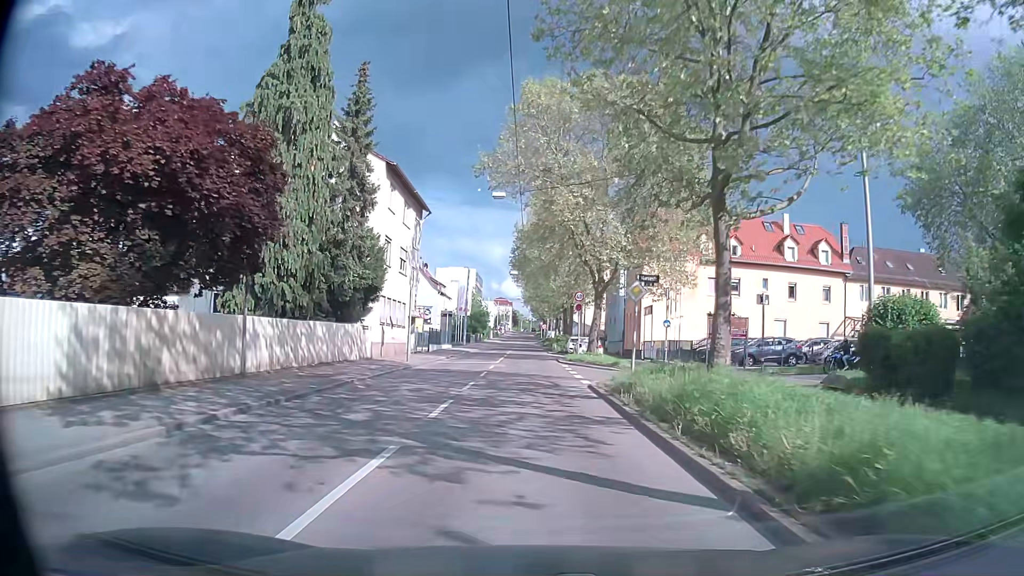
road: secondary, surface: asphalt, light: Day
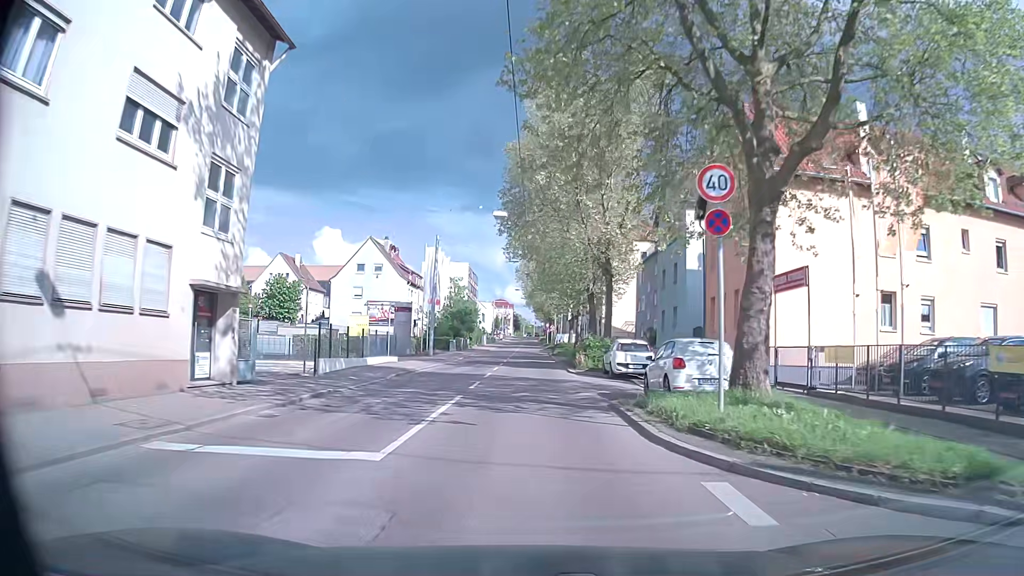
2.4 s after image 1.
(-0.4, +28.0) m; -1°
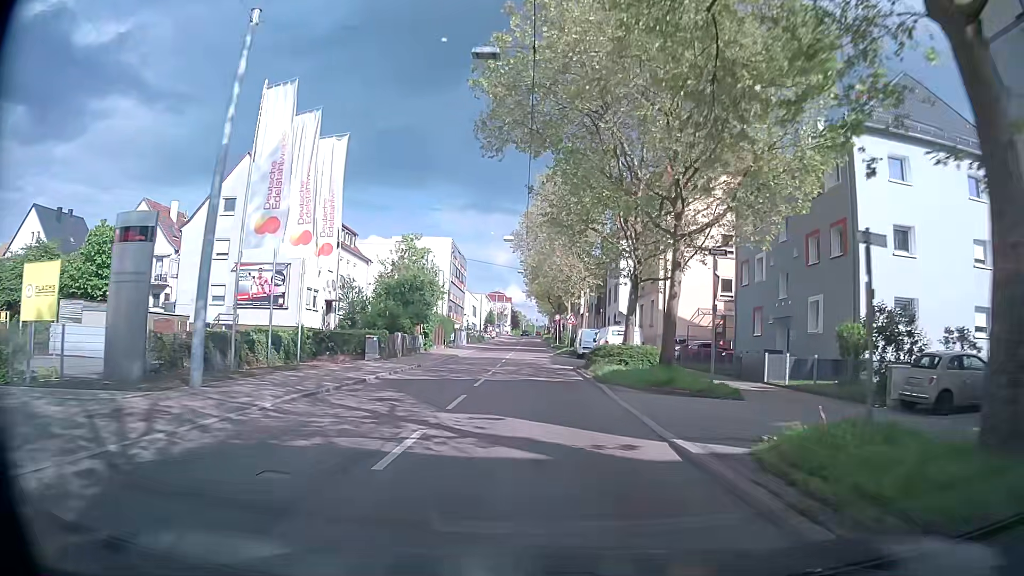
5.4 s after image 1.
(-0.1, +36.3) m; 0°
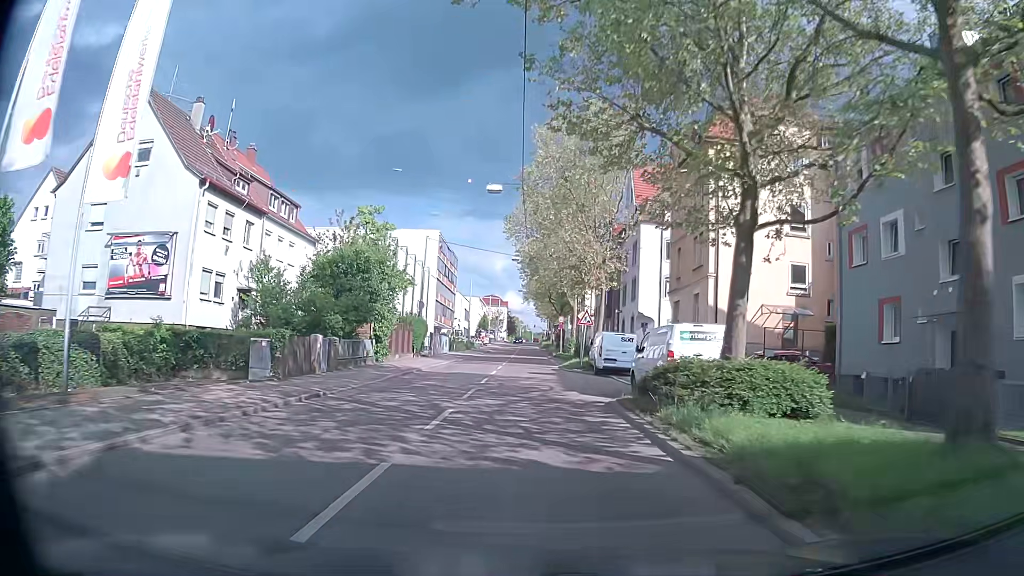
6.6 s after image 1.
(0.0, +14.2) m; 0°
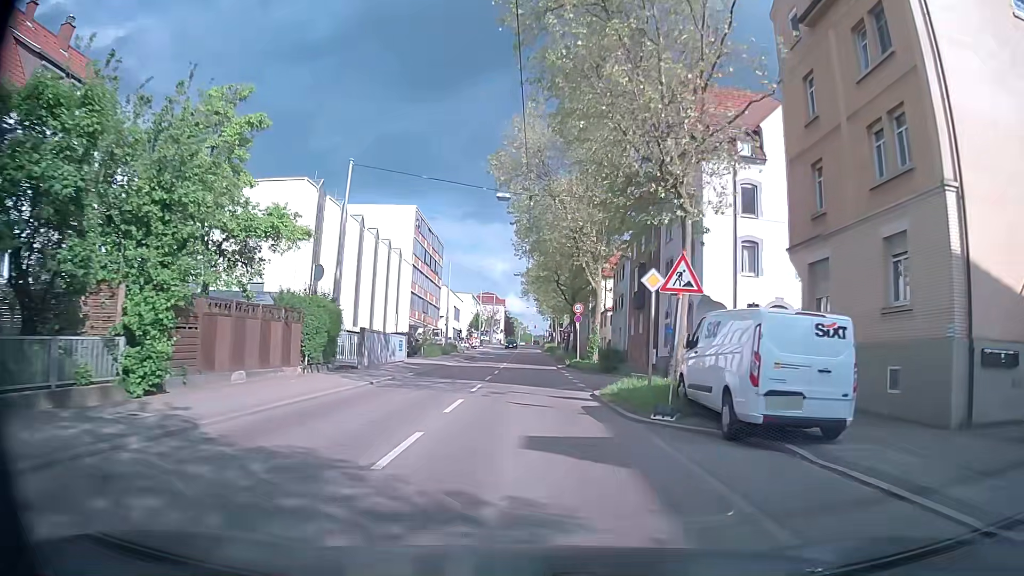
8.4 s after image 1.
(0.0, +21.3) m; 0°
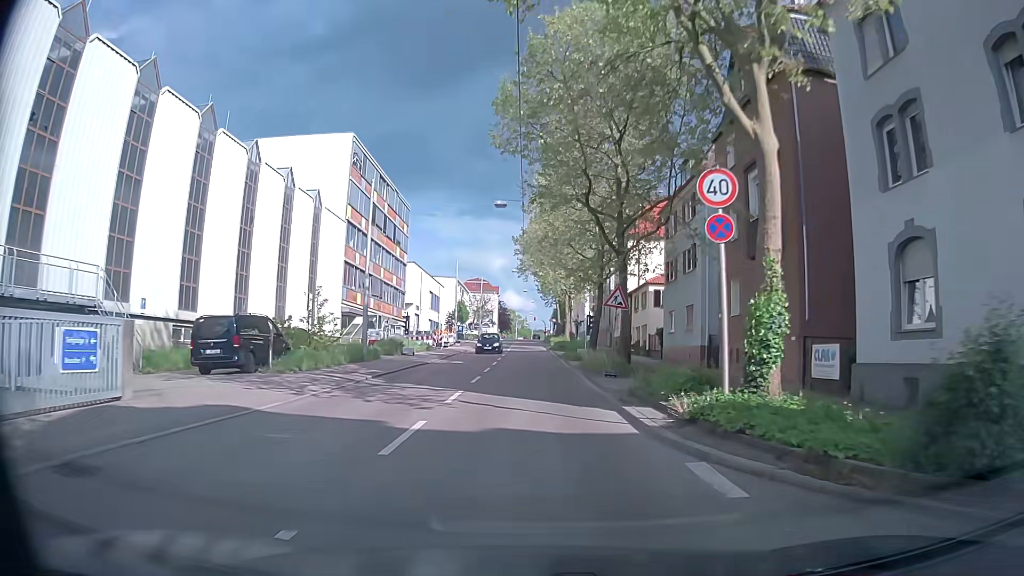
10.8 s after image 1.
(+0.1, +29.4) m; 0°
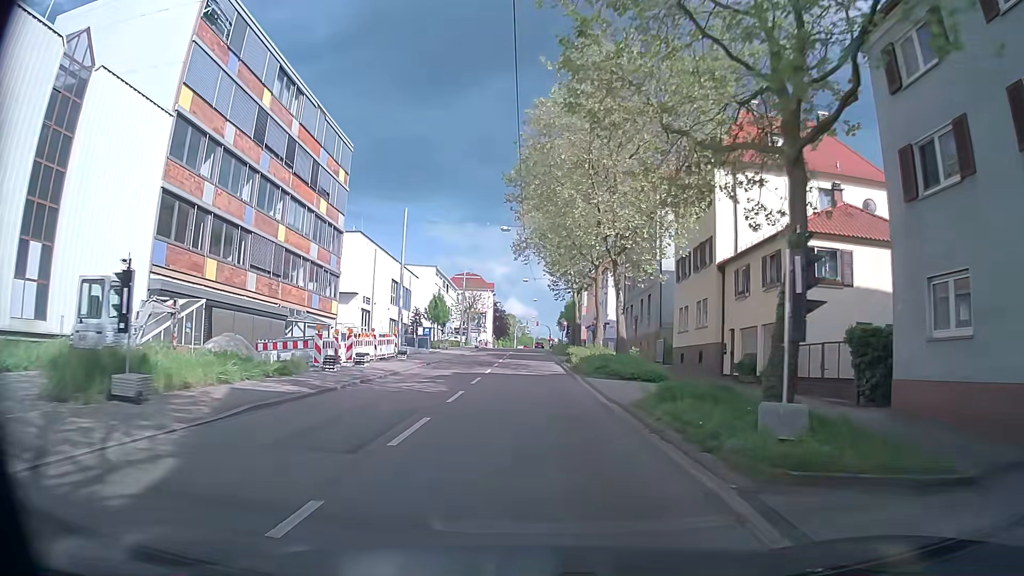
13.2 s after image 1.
(0.0, +28.9) m; 0°
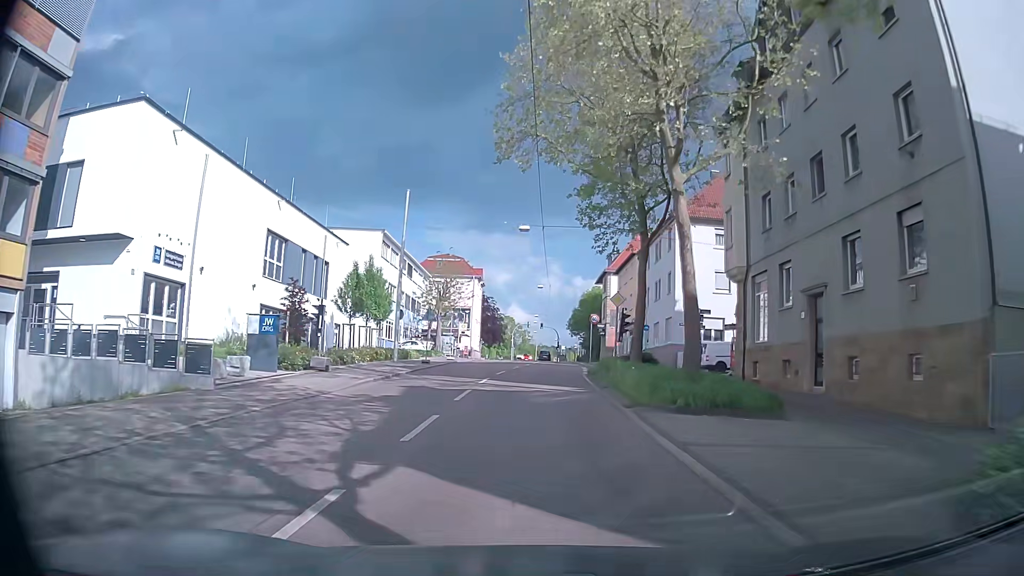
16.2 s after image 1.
(-0.3, +35.5) m; -1°
(0, +10) (0, +20) (+1, +30) (+1, +40) (+2, +50) (+2, +60) (+2, +70) (+3, +80) (+3, +90) (+3, +100) m
